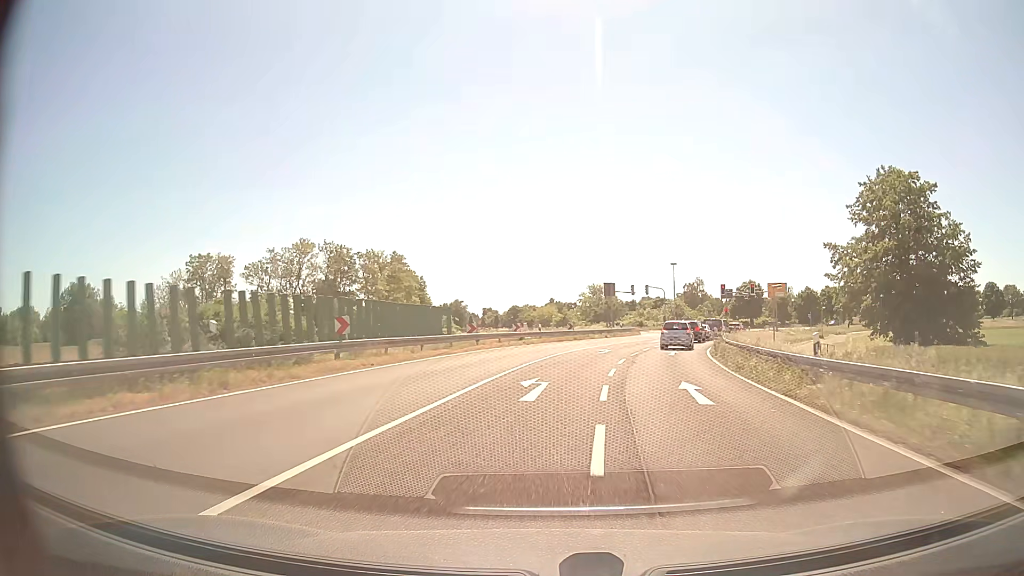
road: primary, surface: asphalt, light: Day
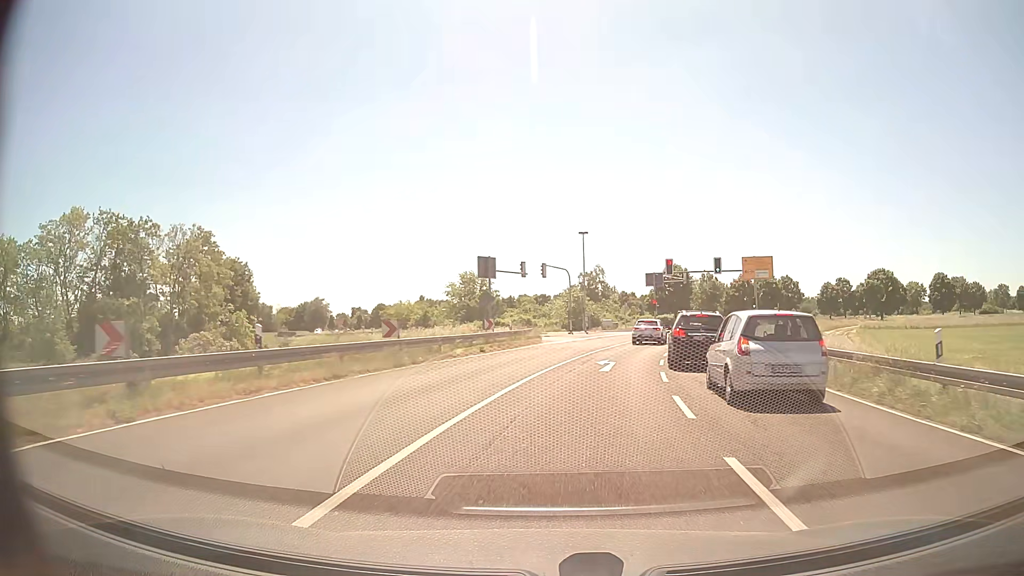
(+2.6, +32.1) m; +10°
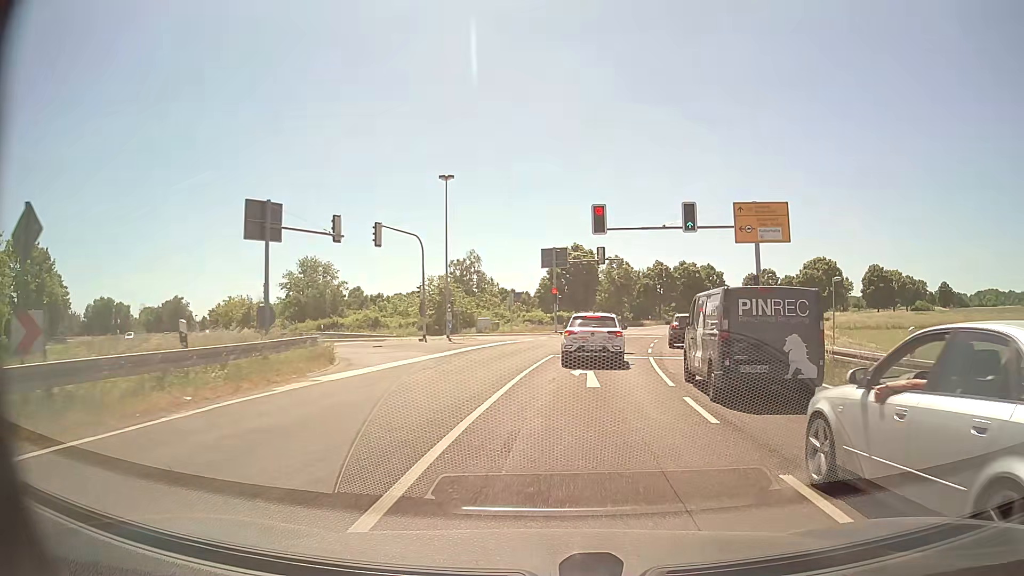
(+2.1, +24.5) m; +10°
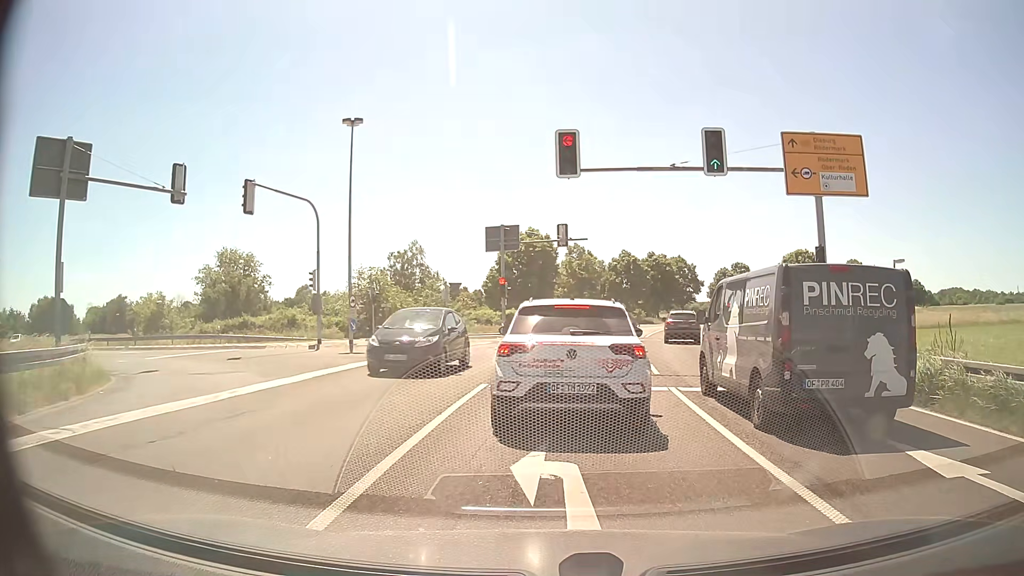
(+0.4, +10.9) m; +4°
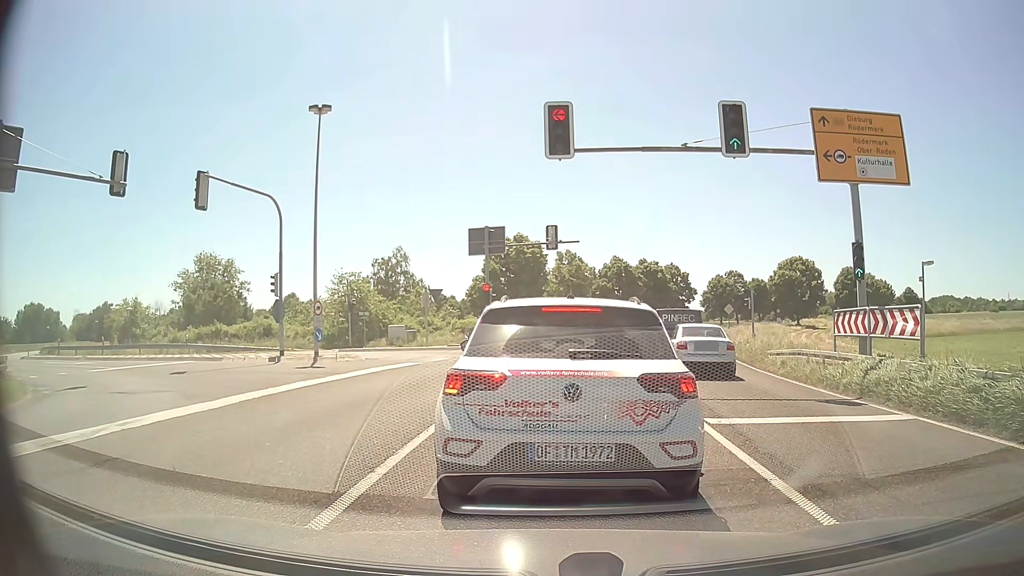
(0.0, +2.7) m; 0°
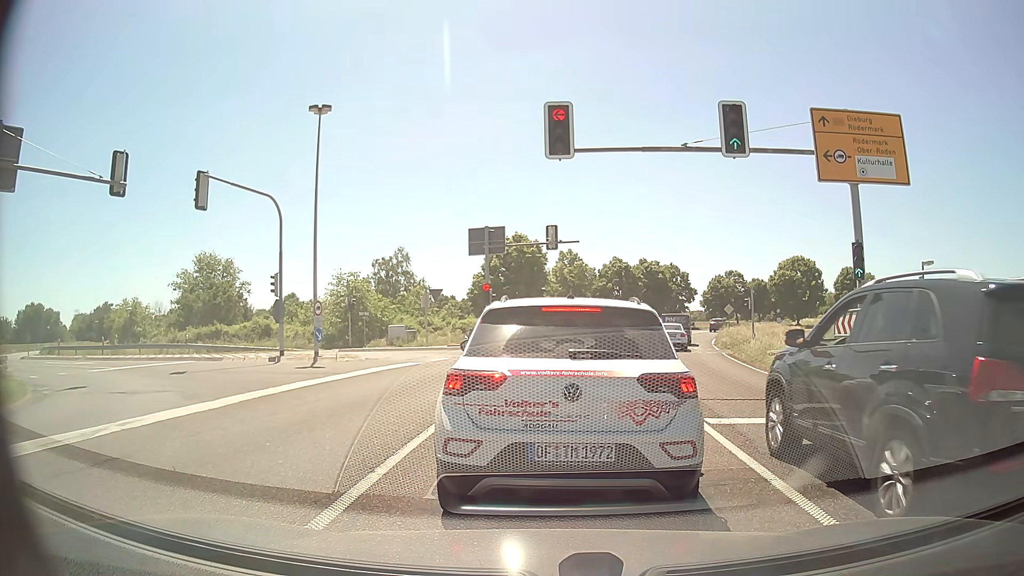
(0.0, 0.0) m; 0°
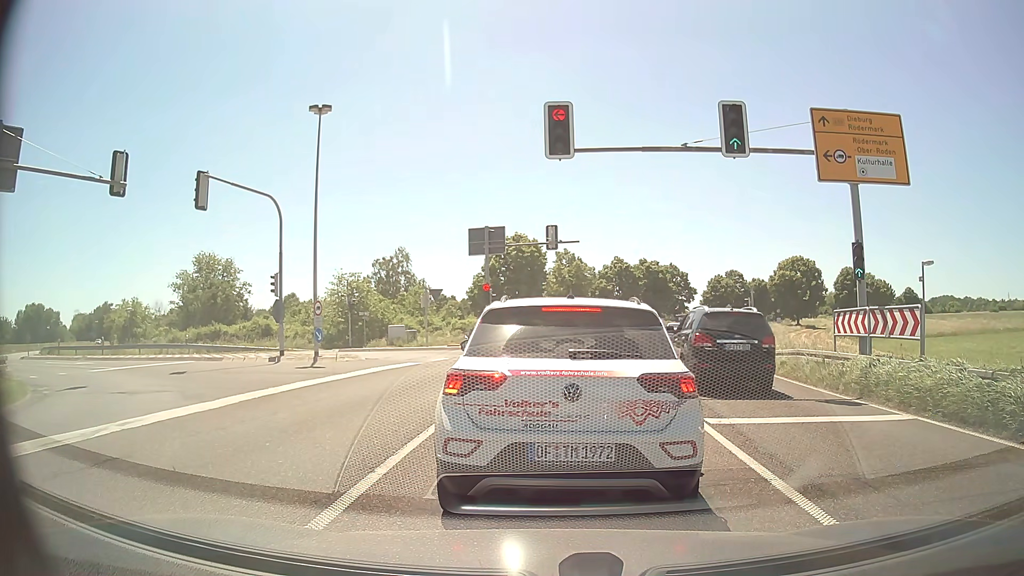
(0.0, 0.0) m; 0°
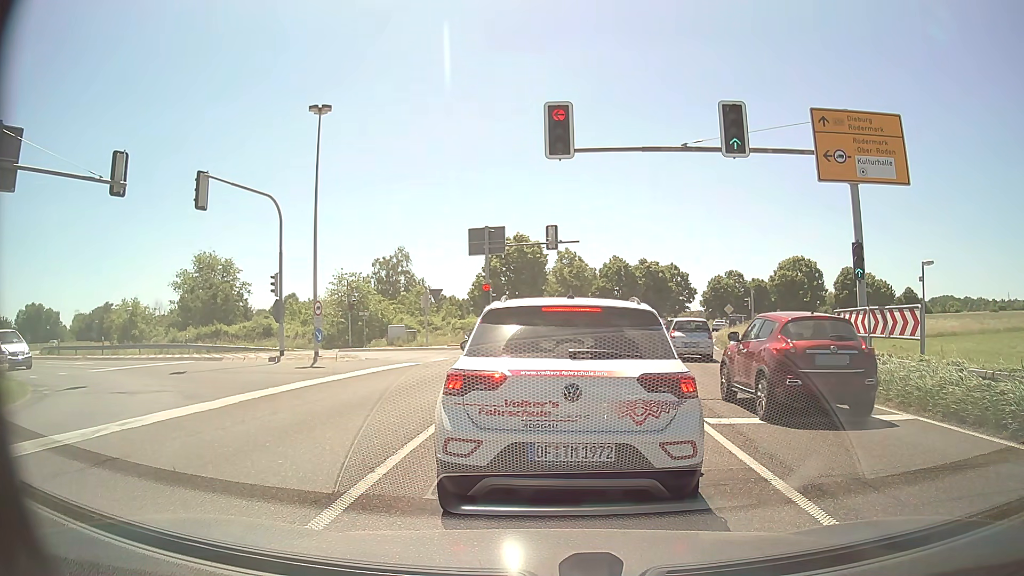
(0.0, 0.0) m; 0°
(0, +10) (0, +20) (-5, +29) (-14, +33) (-23, +35) (-33, +38) (-42, +43) (-49, +50) (-56, +57) (-62, +65) m
